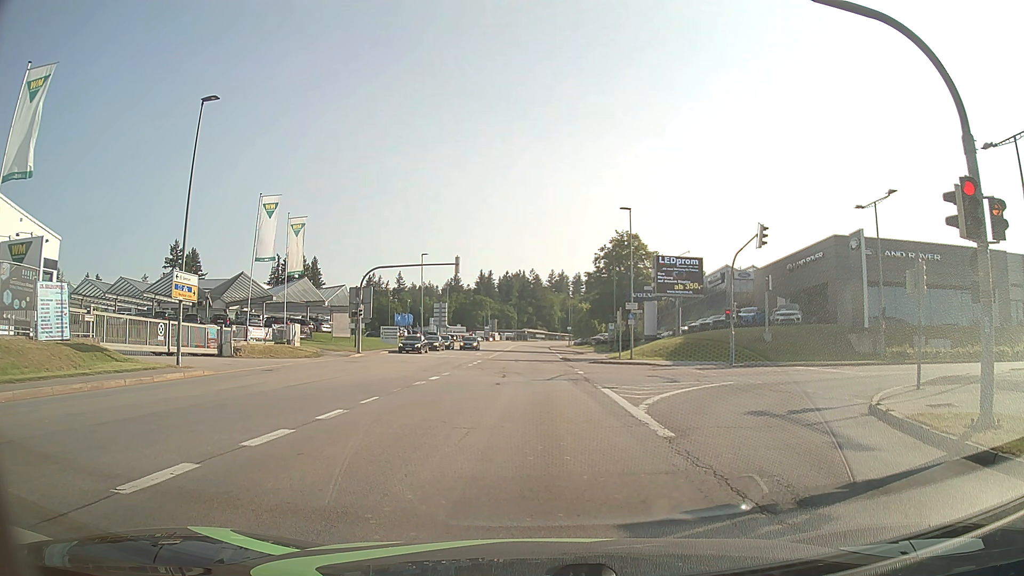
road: tertiary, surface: asphalt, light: Day
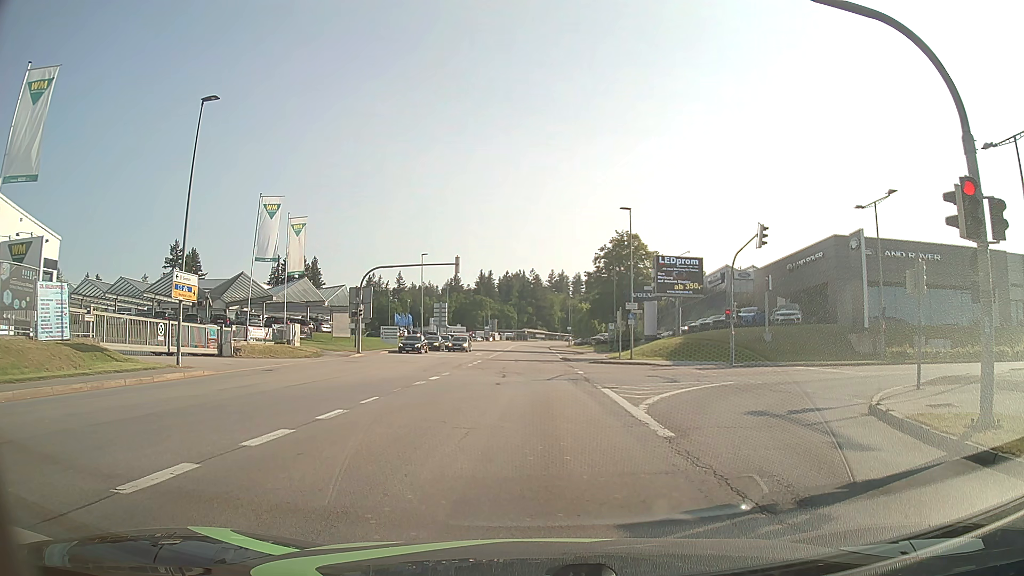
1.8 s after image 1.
(0.0, 0.0) m; 0°
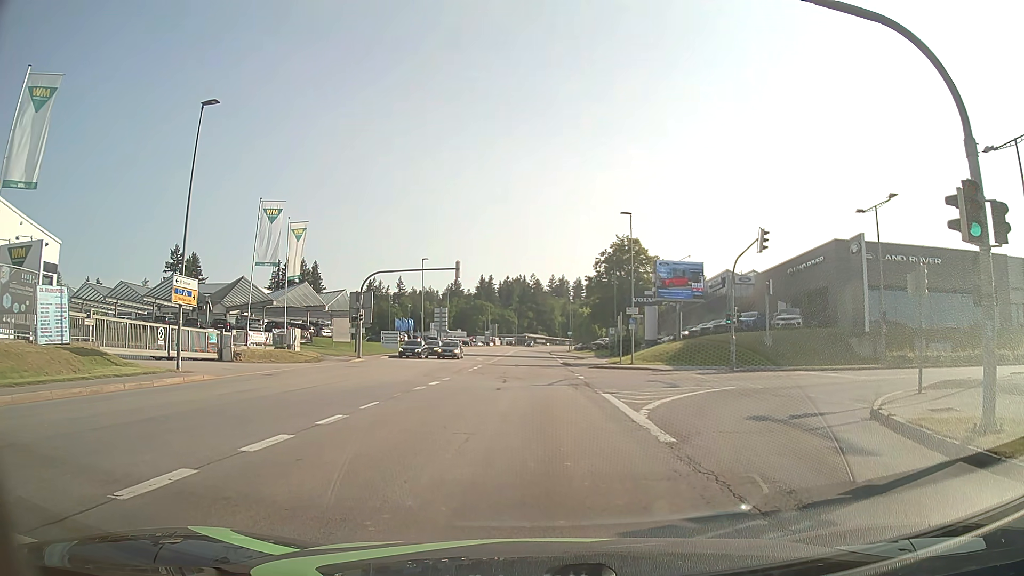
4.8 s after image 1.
(0.0, 0.0) m; 0°
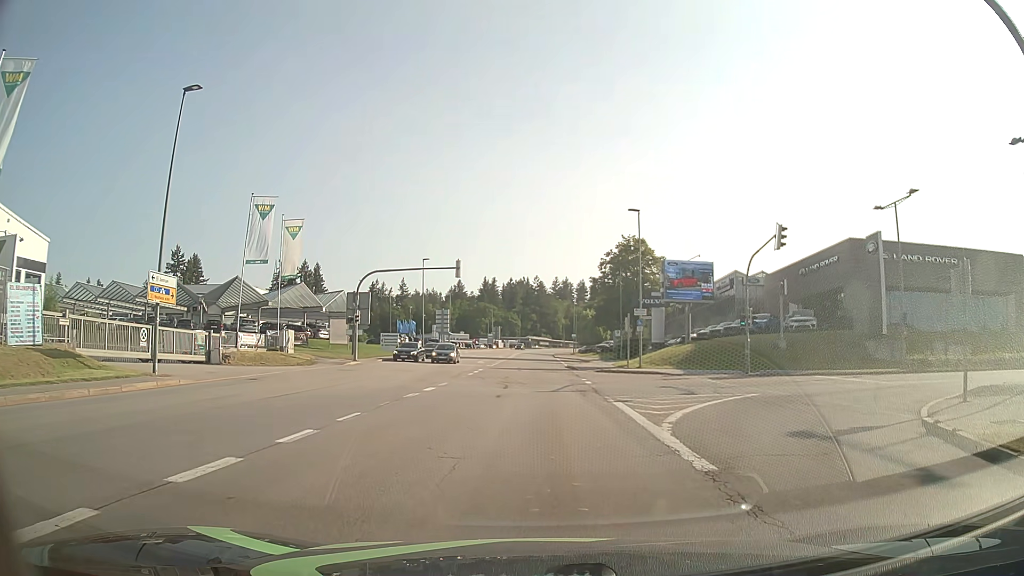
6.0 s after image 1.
(-0.1, +2.2) m; -2°
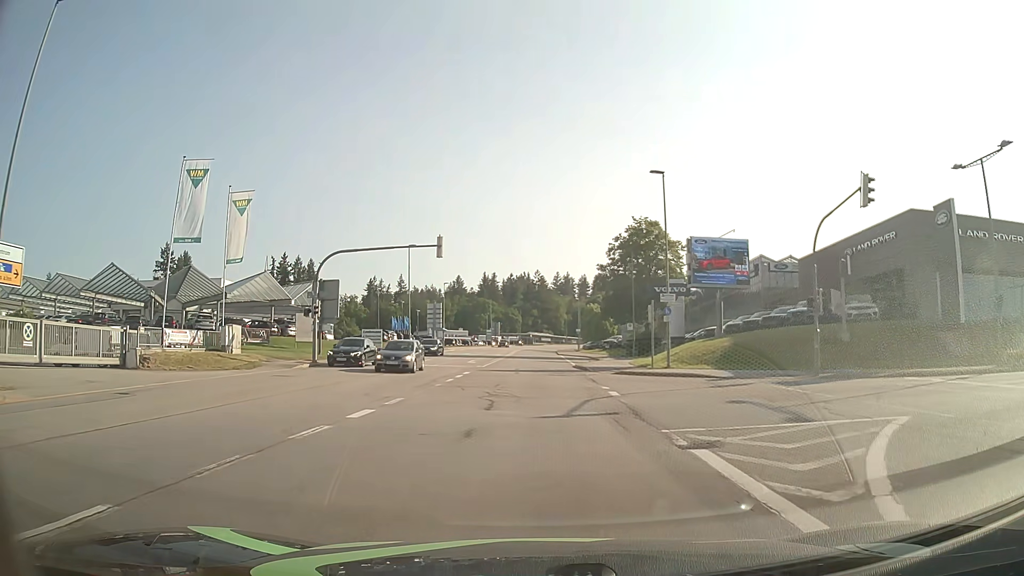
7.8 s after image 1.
(0.0, +9.1) m; -1°
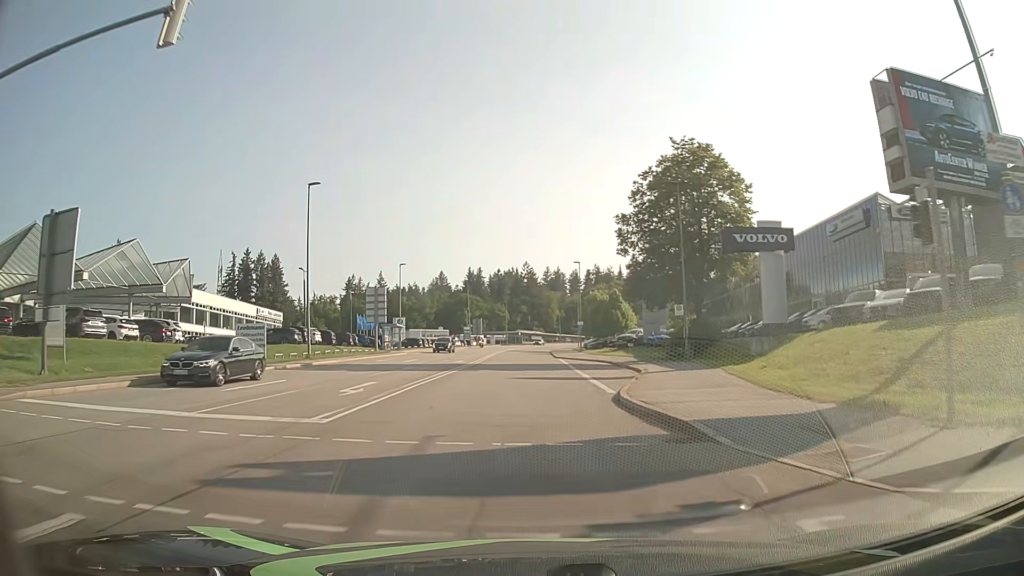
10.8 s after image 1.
(+0.4, +27.3) m; +1°
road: secondary
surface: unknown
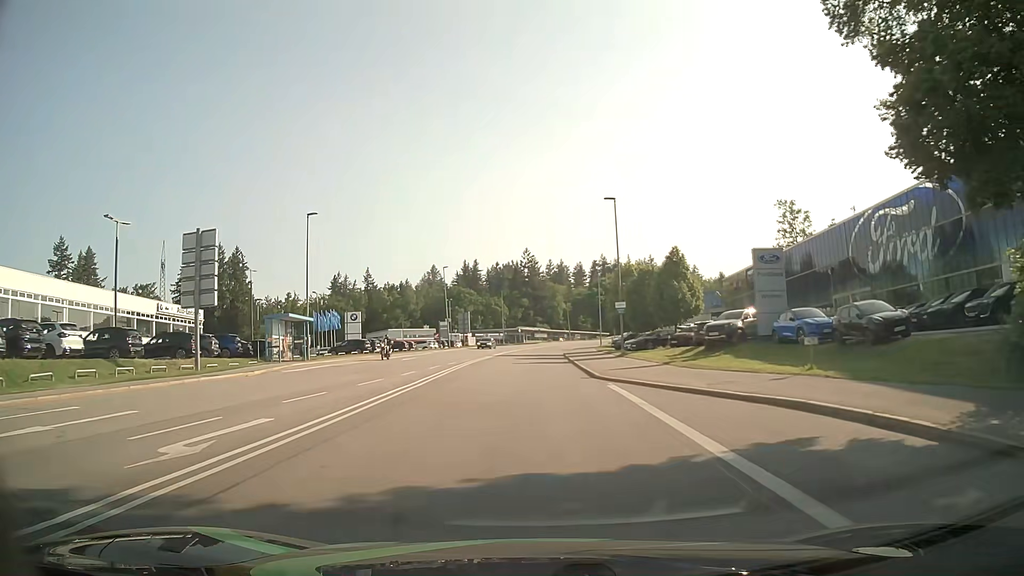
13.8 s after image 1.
(-0.1, +34.2) m; 0°
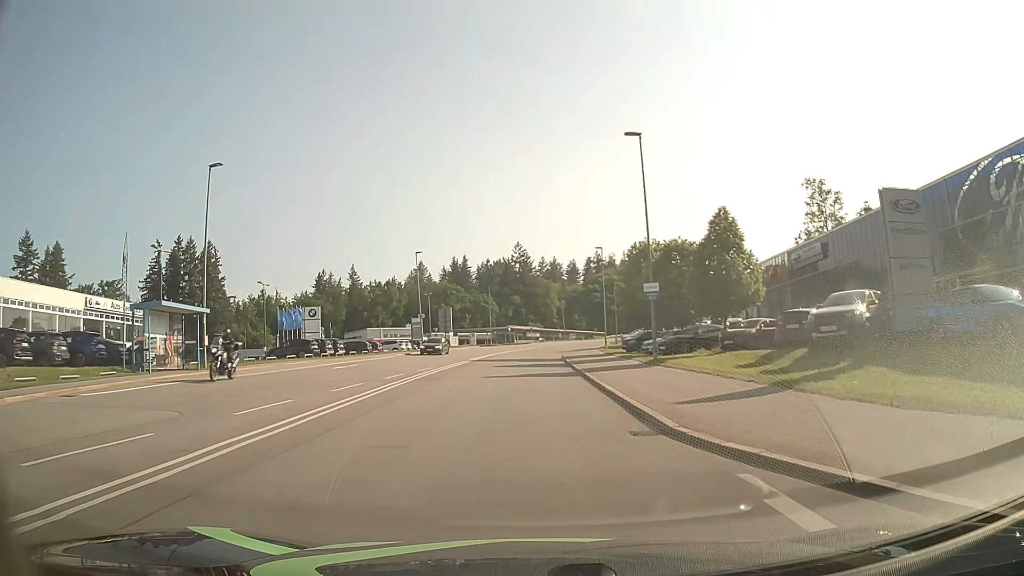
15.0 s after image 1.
(0.0, +14.4) m; +1°
(0, +10) (0, +20) (0, +30) (0, +40) (0, +50) (0, +60) (+1, +70) (+2, +80) (+3, +90) (+5, +100) m
